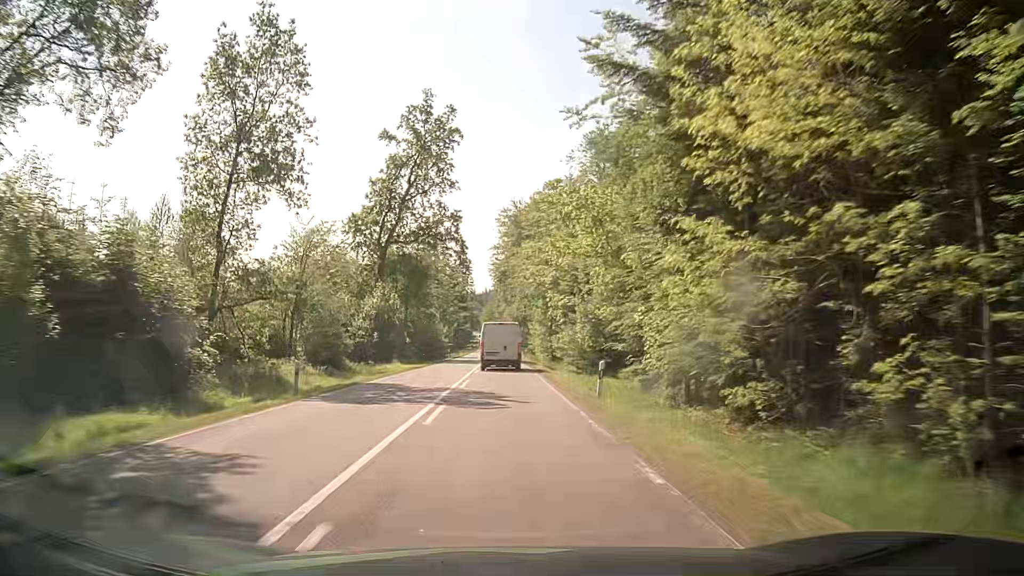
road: secondary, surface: asphalt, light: Day
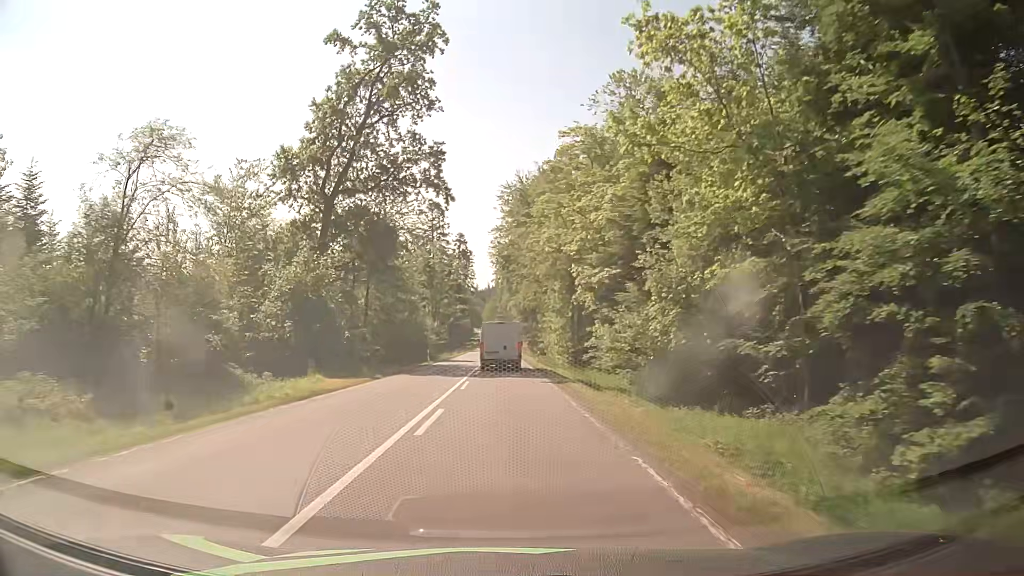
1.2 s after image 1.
(-0.1, +21.1) m; 0°
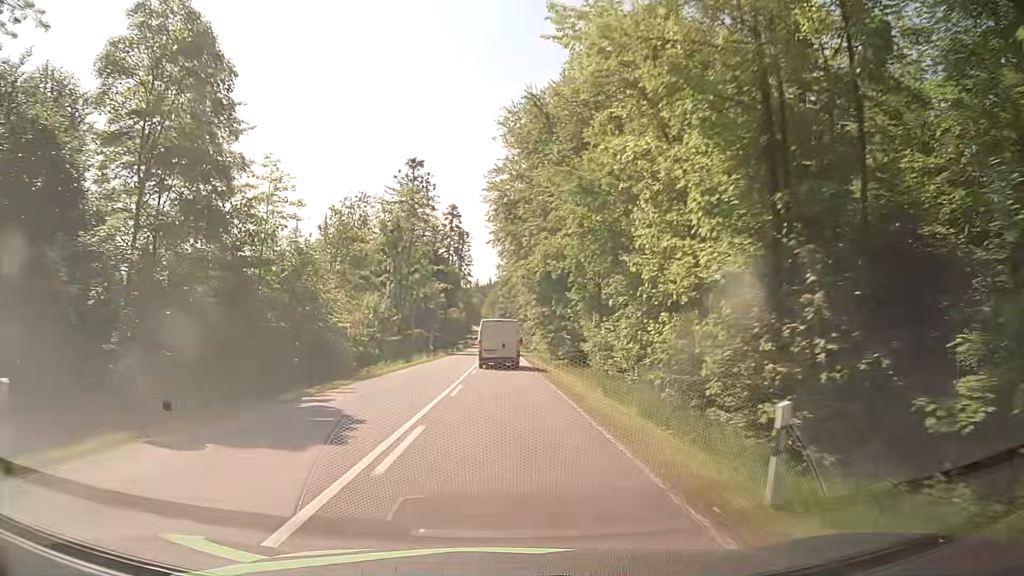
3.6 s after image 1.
(0.0, +42.8) m; +1°
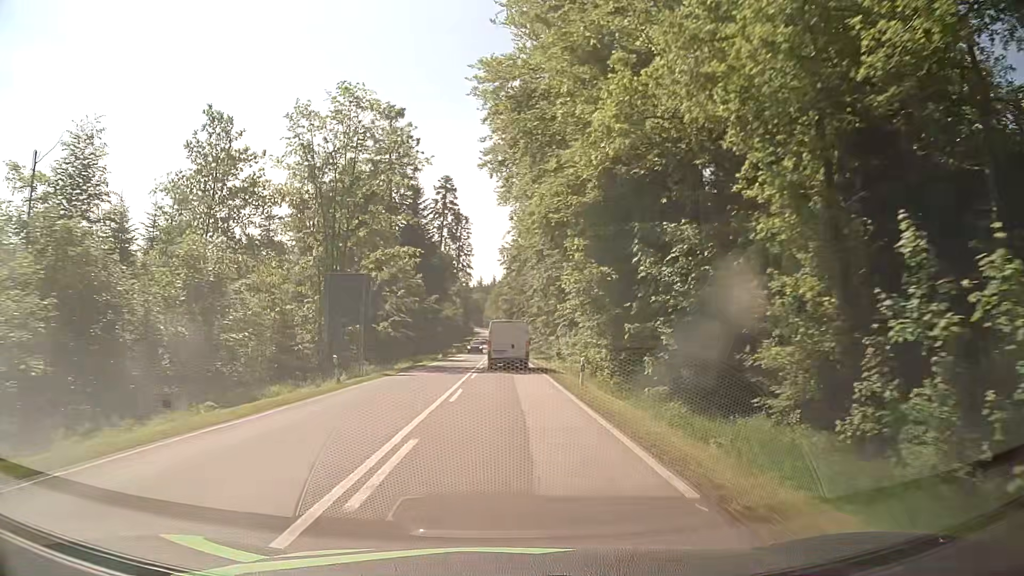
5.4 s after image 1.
(-0.8, +32.6) m; -1°
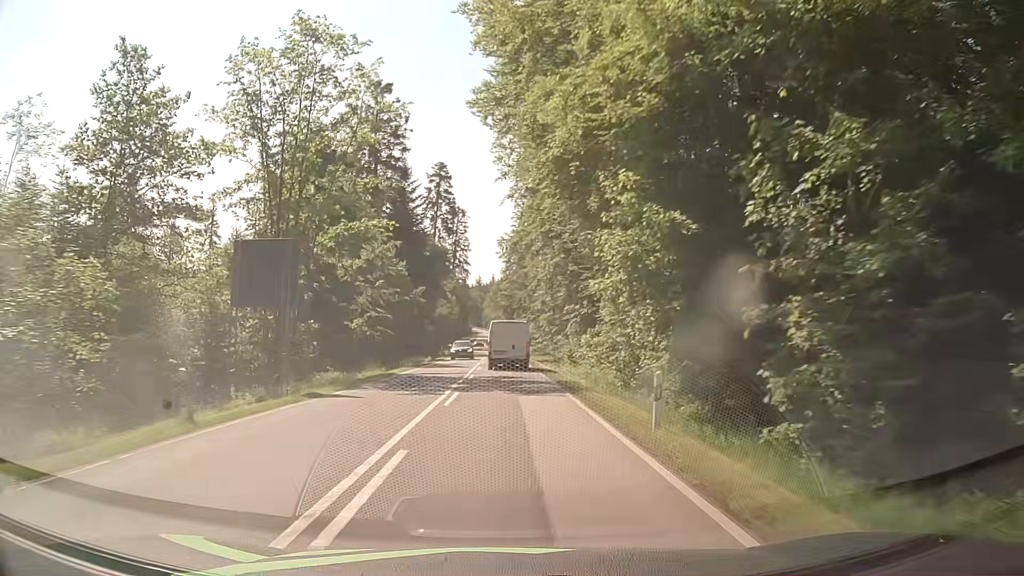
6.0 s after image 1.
(-0.1, +10.9) m; 0°
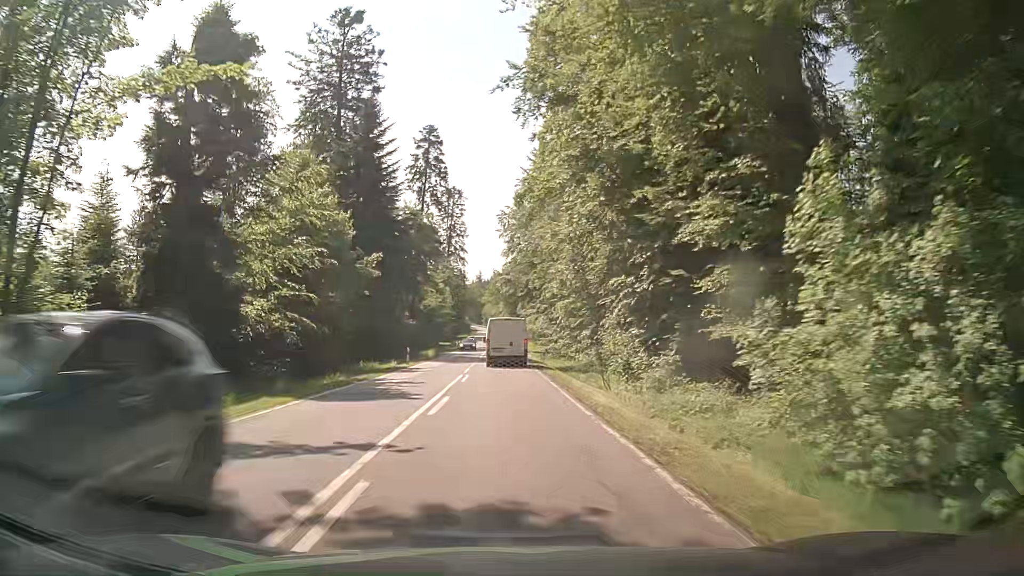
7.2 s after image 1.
(+0.1, +22.0) m; 0°
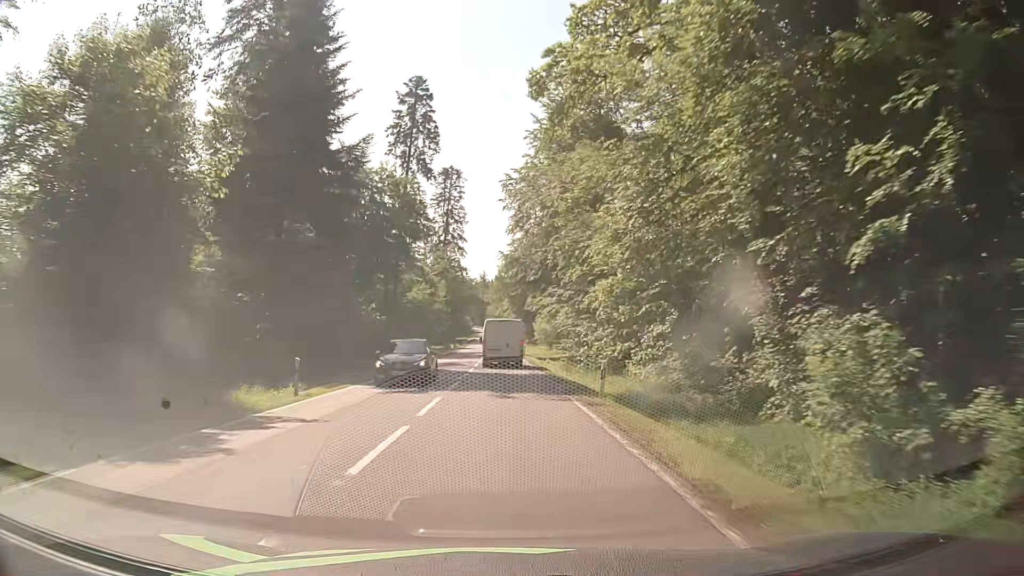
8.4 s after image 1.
(0.0, +22.2) m; 0°
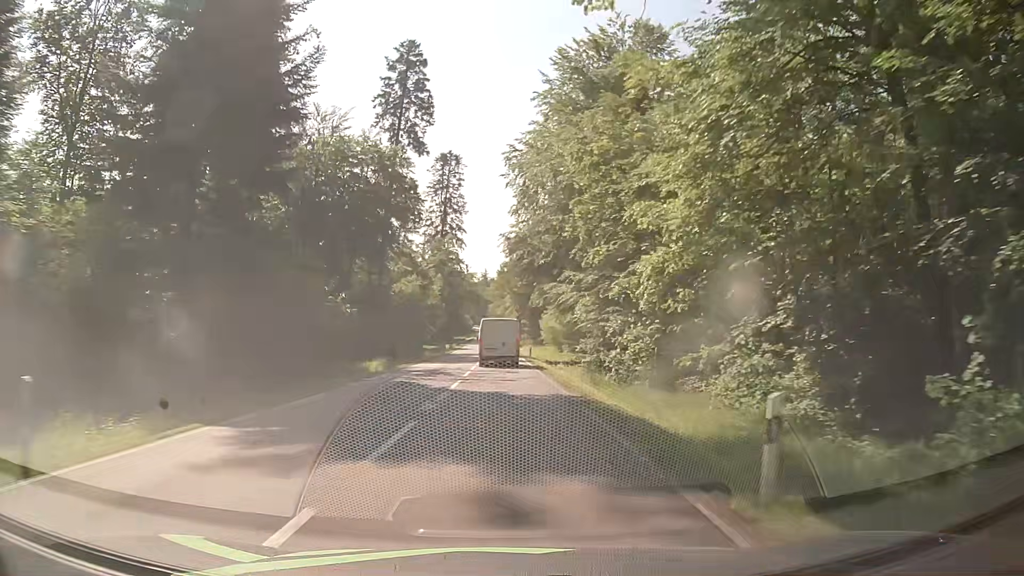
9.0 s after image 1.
(0.0, +11.1) m; -1°
(0, +10) (0, +20) (0, +30) (0, +40) (+1, +50) (+1, +60) (+1, +70) (+1, +80) (+1, +90) (0, +100) m
